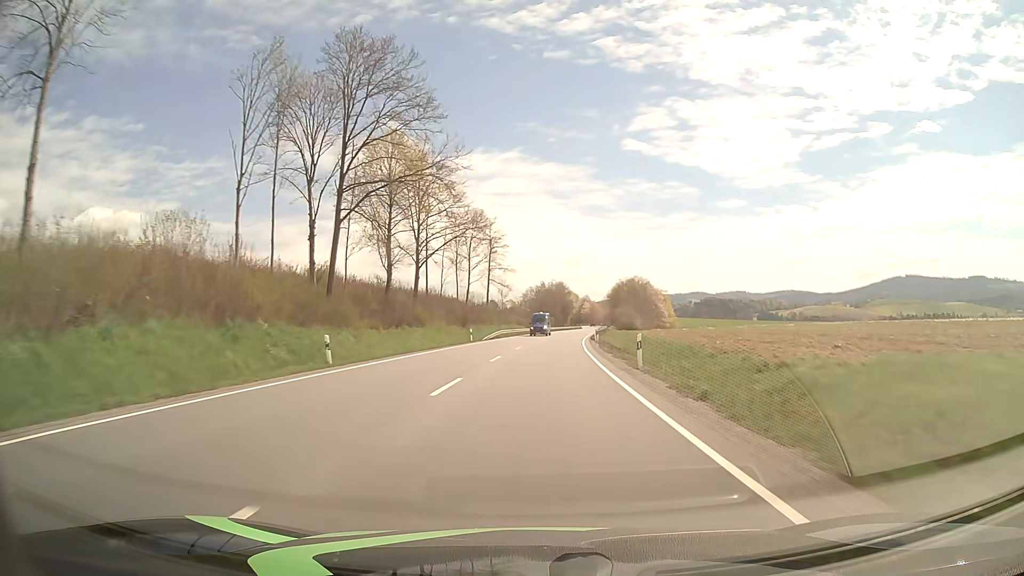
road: primary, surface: asphalt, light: Day
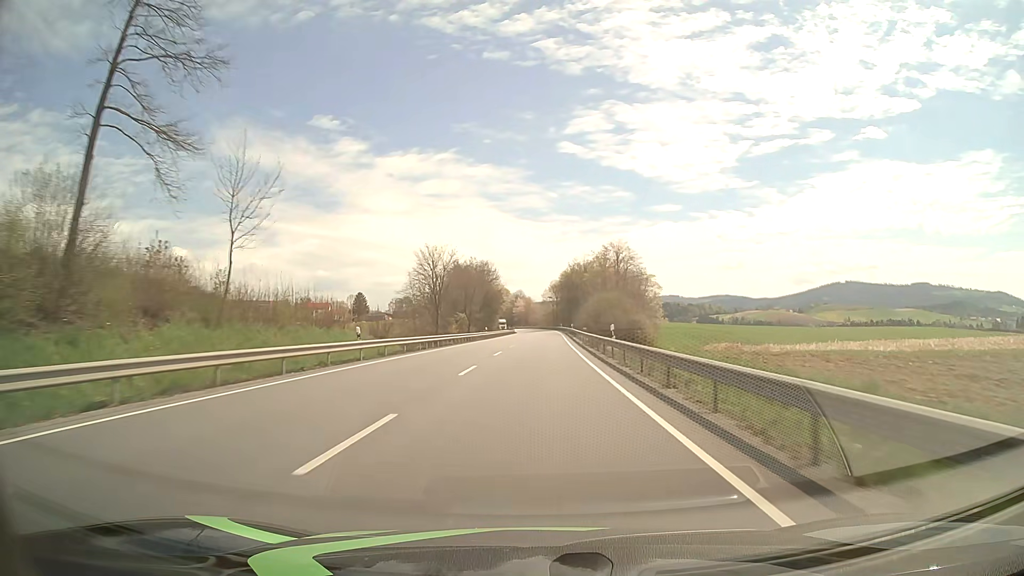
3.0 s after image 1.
(+4.9, +78.9) m; +6°
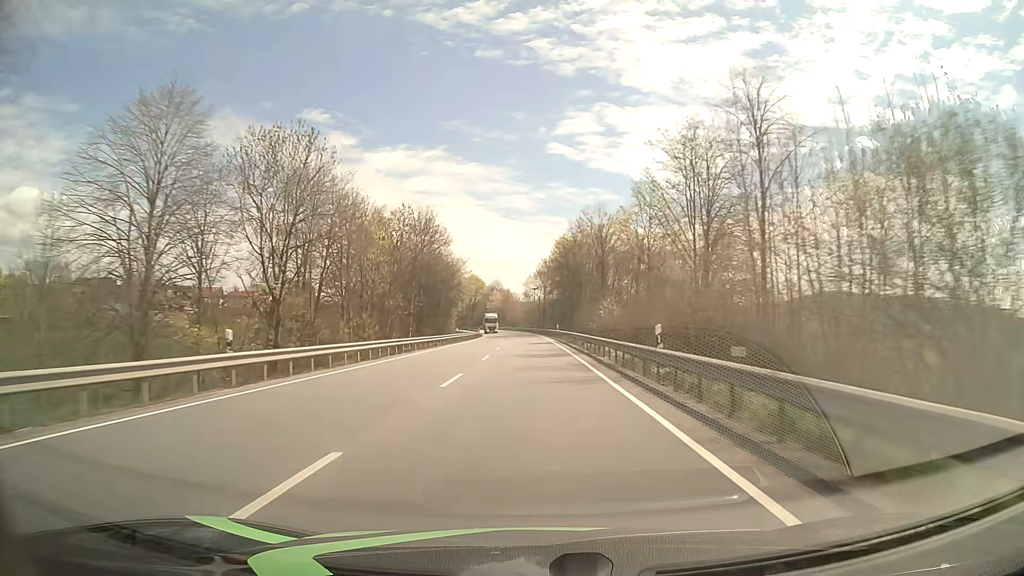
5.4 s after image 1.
(+1.3, +63.2) m; +2°
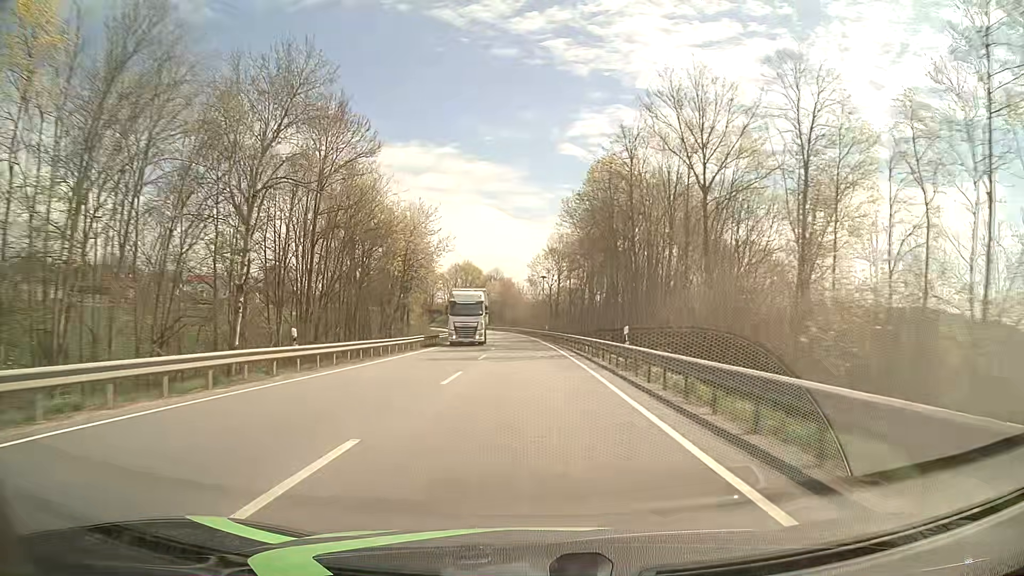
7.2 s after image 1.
(-0.1, +47.4) m; 0°
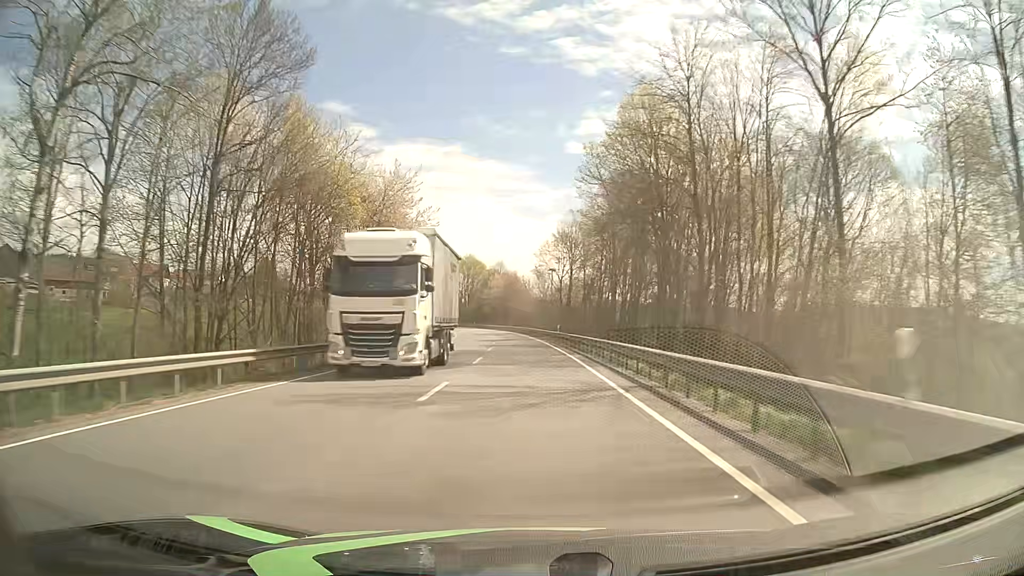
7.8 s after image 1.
(-0.1, +15.8) m; -1°
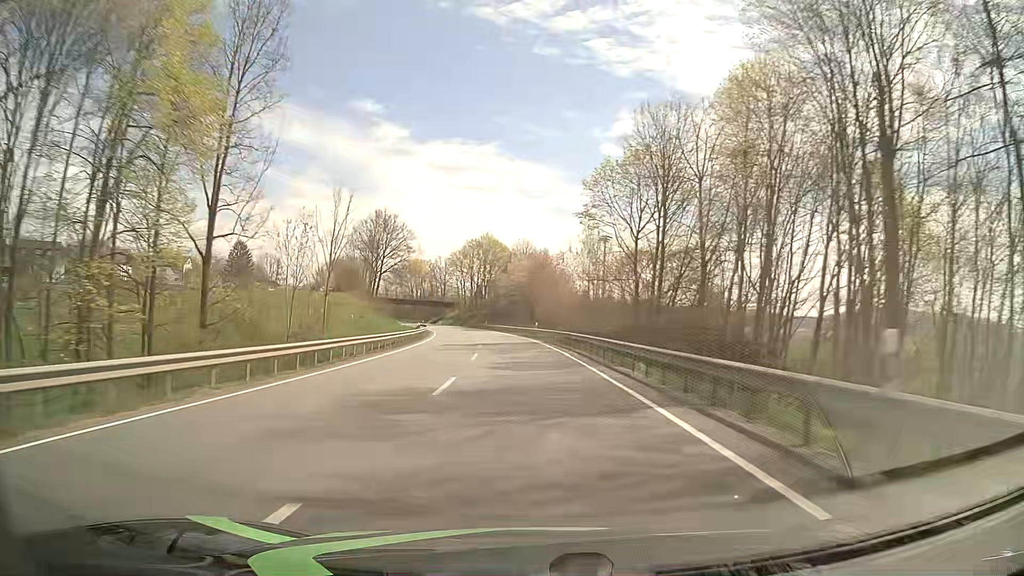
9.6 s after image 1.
(-0.8, +47.4) m; -2°
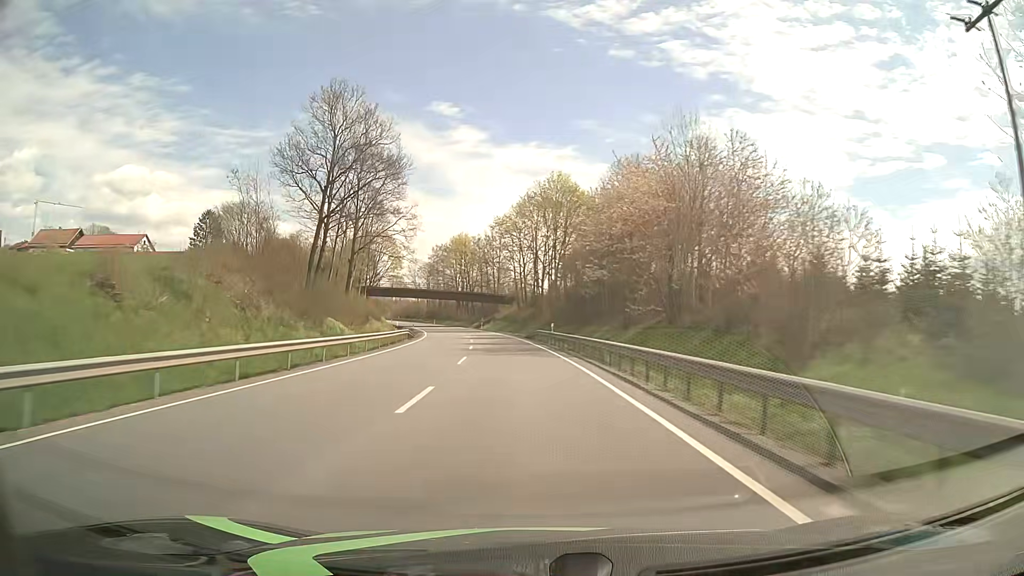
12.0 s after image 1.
(-4.0, +62.9) m; -7°
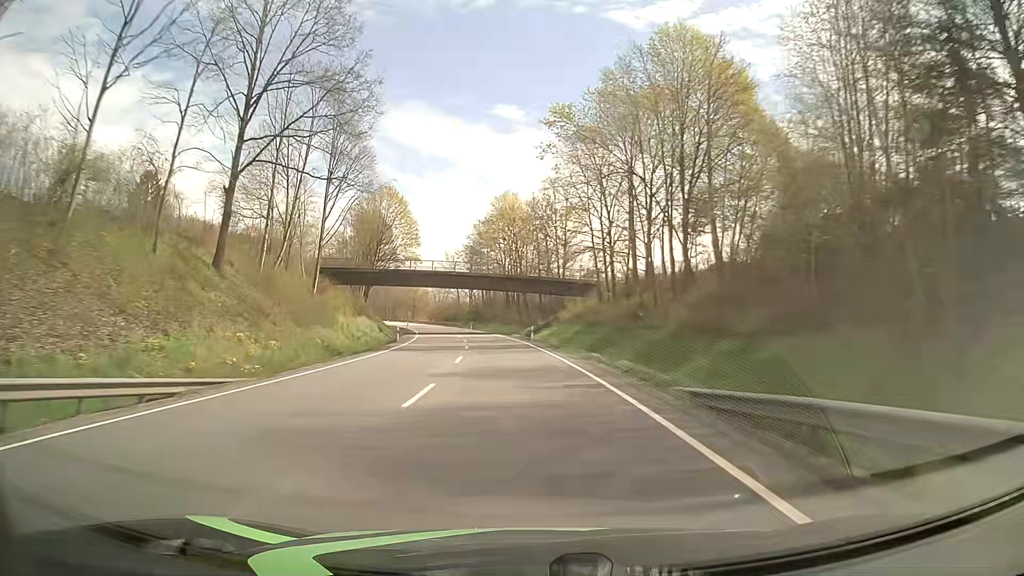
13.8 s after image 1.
(-2.3, +47.3) m; -6°
(0, +10) (0, +20) (-1, +30) (-2, +40) (-3, +50) (-4, +60) (-6, +70) (-8, +80) (-10, +89) (-12, +99) m
